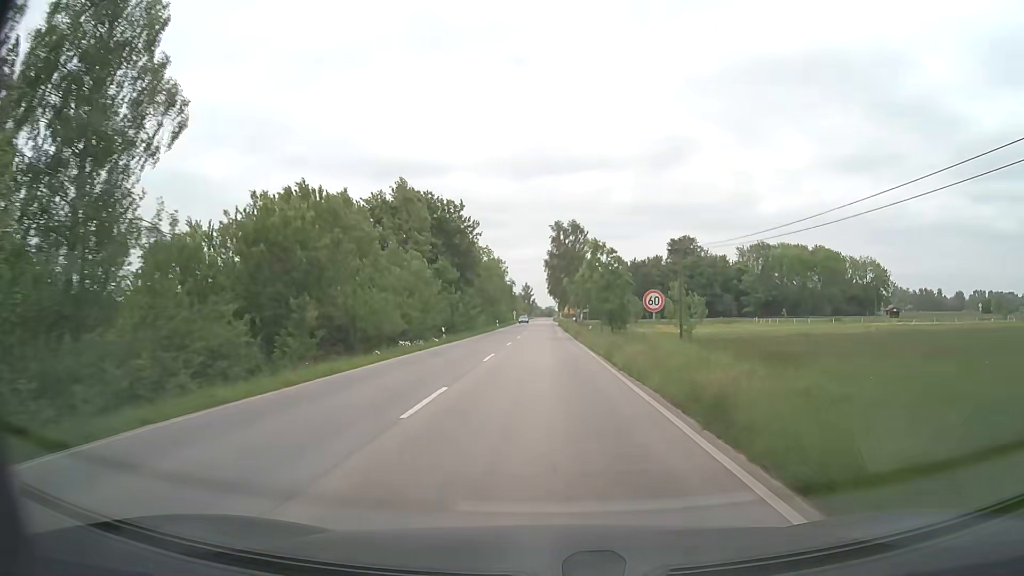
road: secondary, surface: asphalt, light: Day
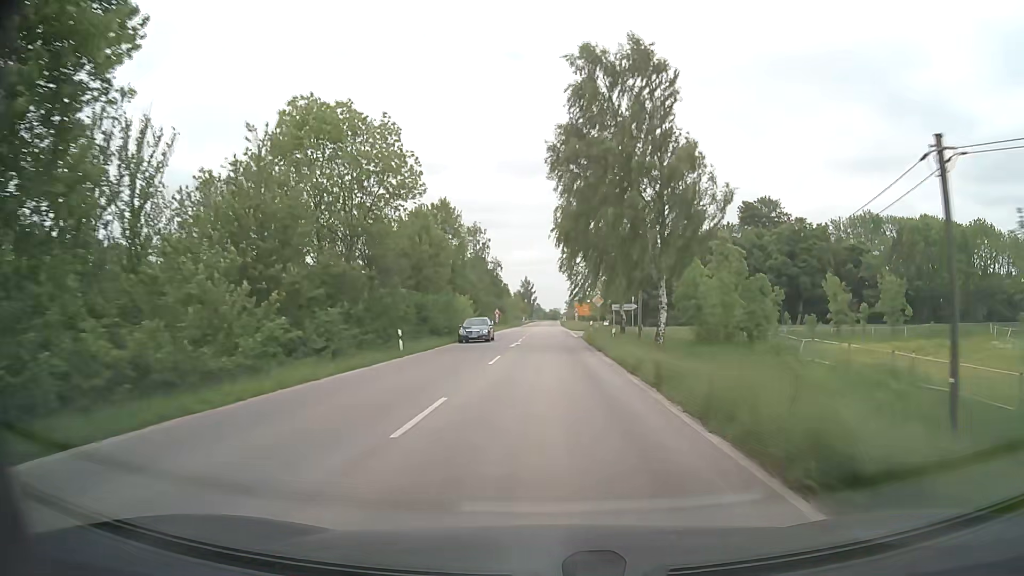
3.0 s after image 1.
(-0.4, +62.5) m; -1°
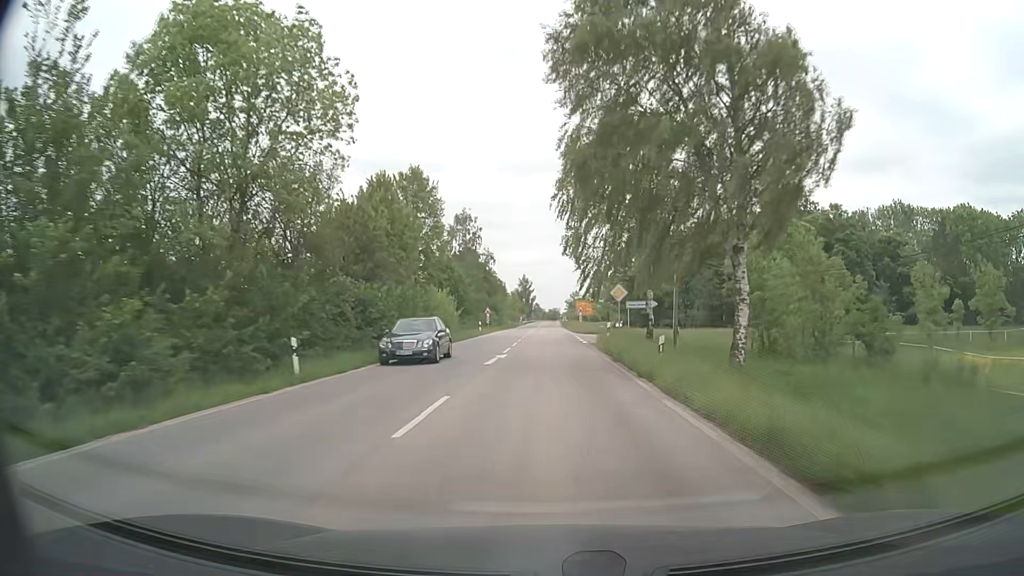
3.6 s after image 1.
(0.0, +12.5) m; 0°
(0, +10) (0, +20) (0, +30) (0, +40) (0, +50) (0, +60) (0, +70) (0, +80) (0, +90) (0, +100) m
